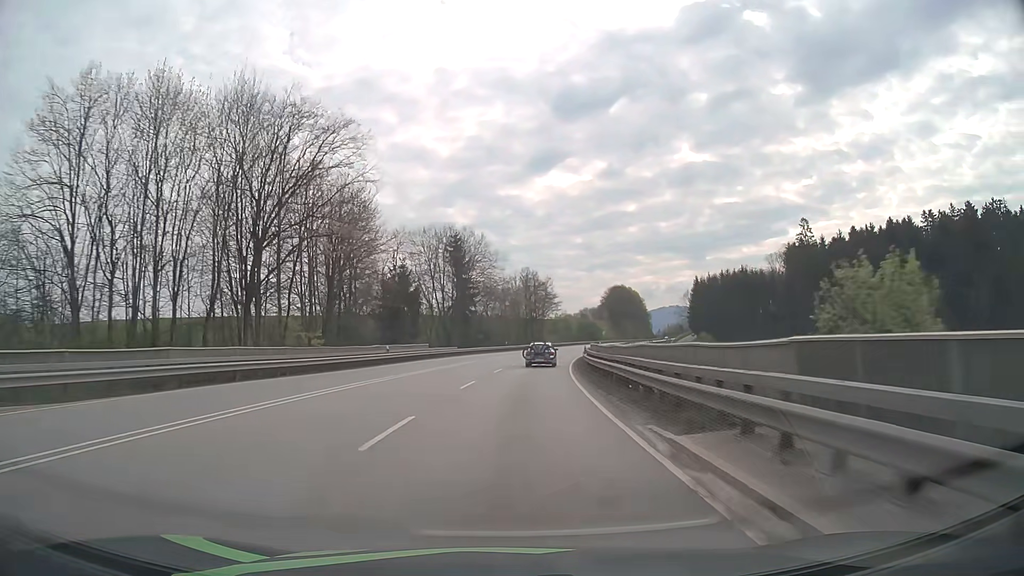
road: primary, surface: asphalt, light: Day
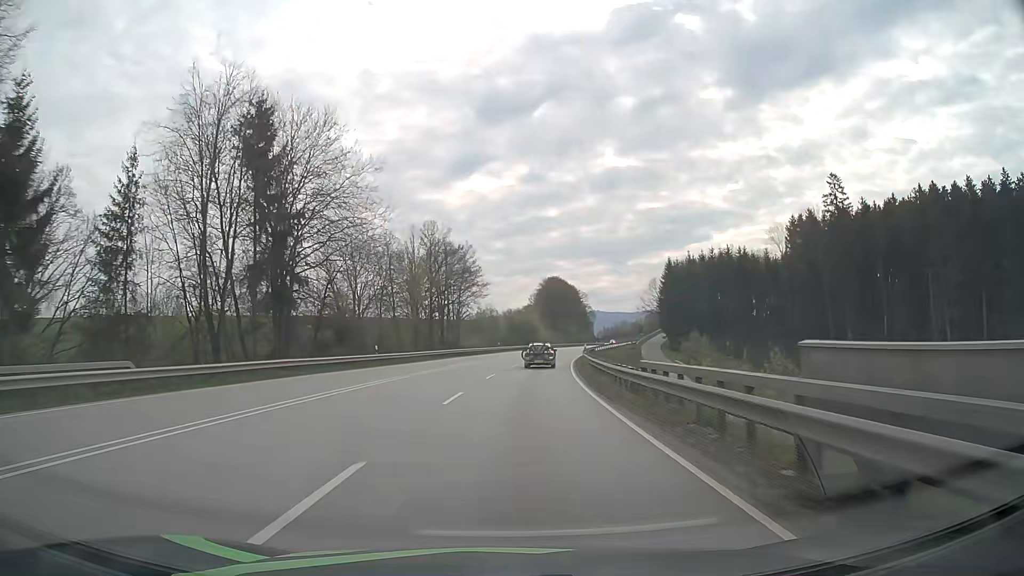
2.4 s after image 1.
(+3.0, +52.4) m; +7°
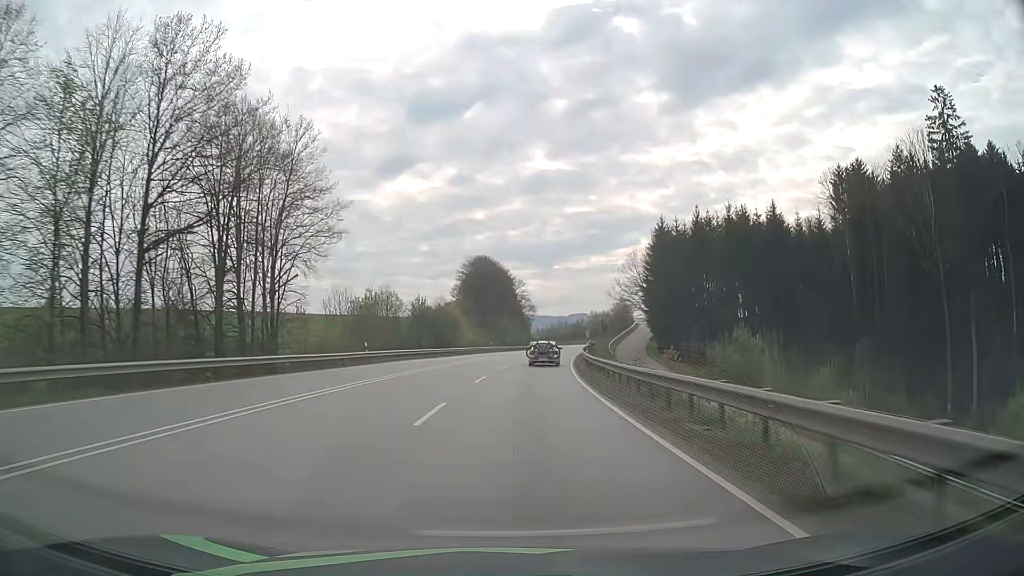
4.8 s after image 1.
(+2.9, +51.9) m; +6°
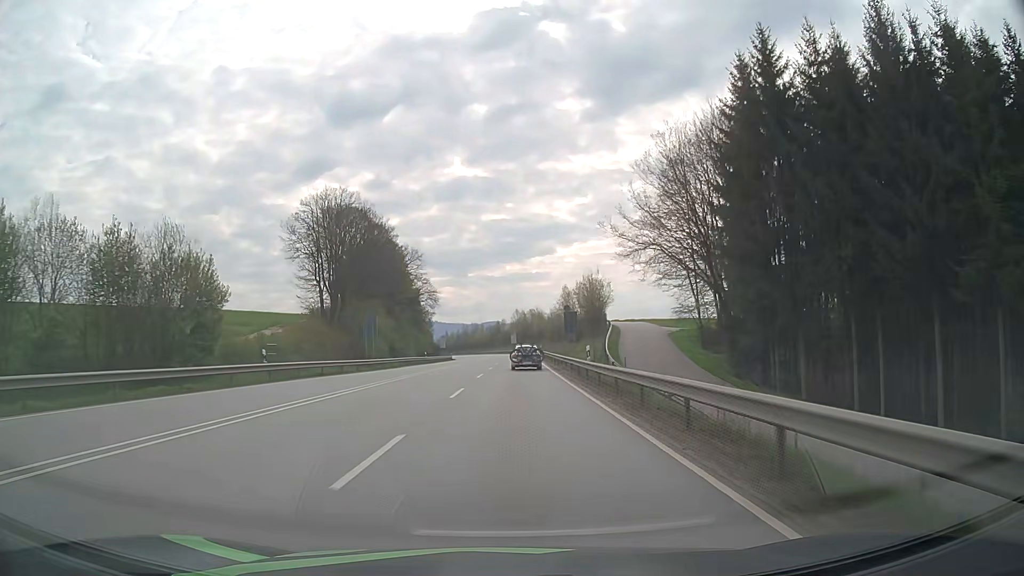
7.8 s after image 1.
(+4.5, +64.0) m; +7°
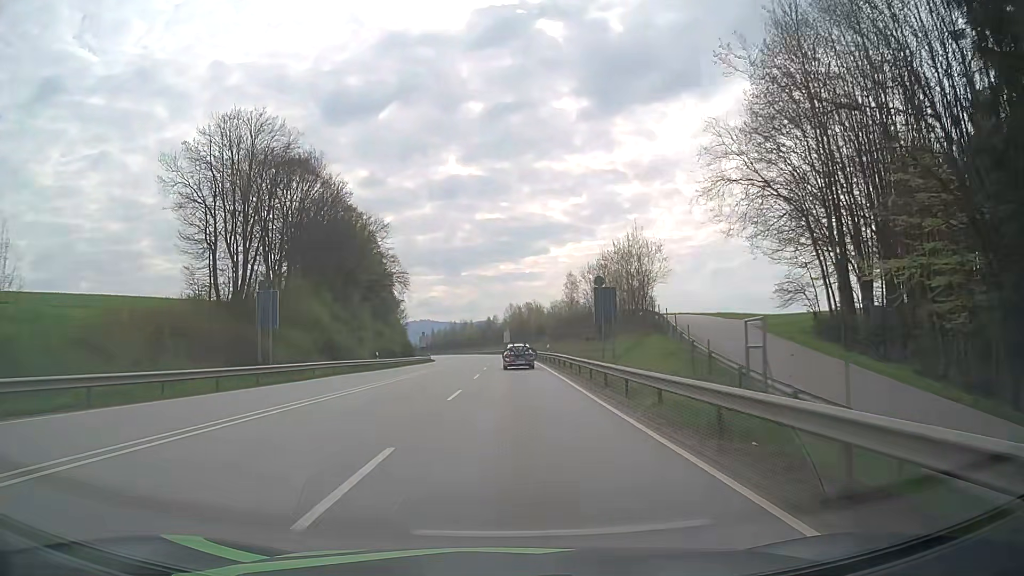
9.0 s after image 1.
(+0.2, +25.4) m; +1°
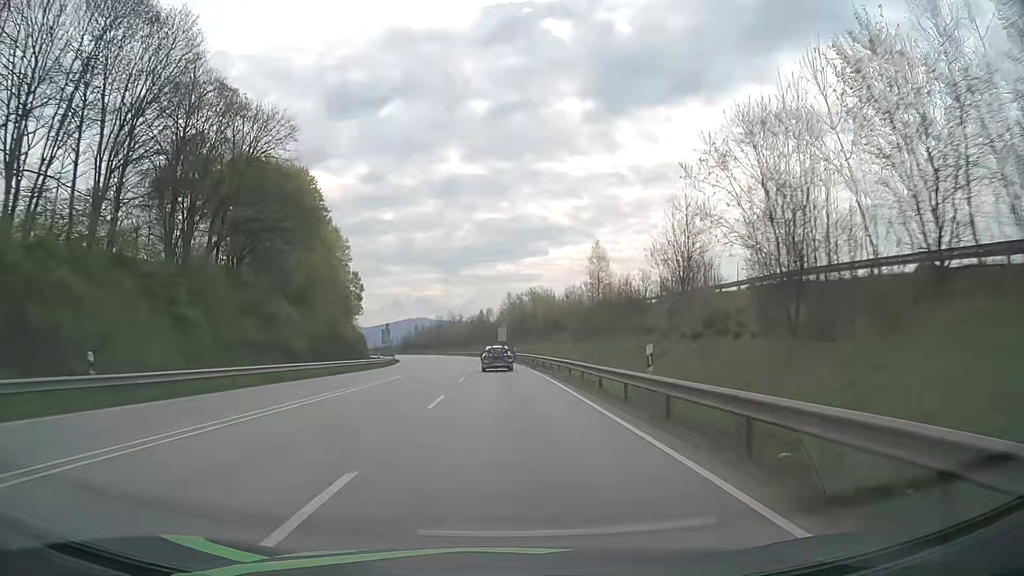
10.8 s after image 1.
(+0.1, +37.8) m; 0°
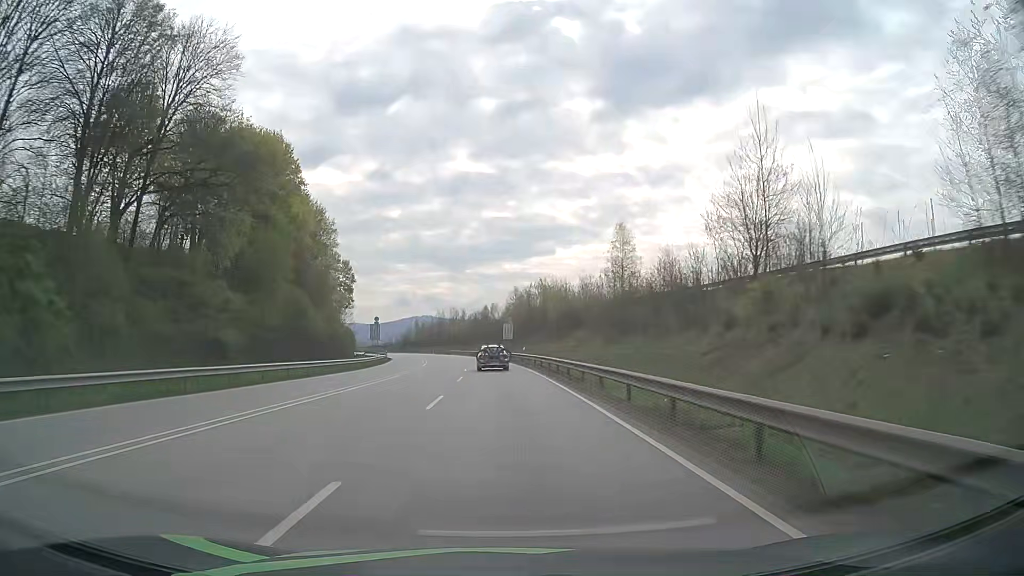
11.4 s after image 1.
(0.0, +12.5) m; 0°
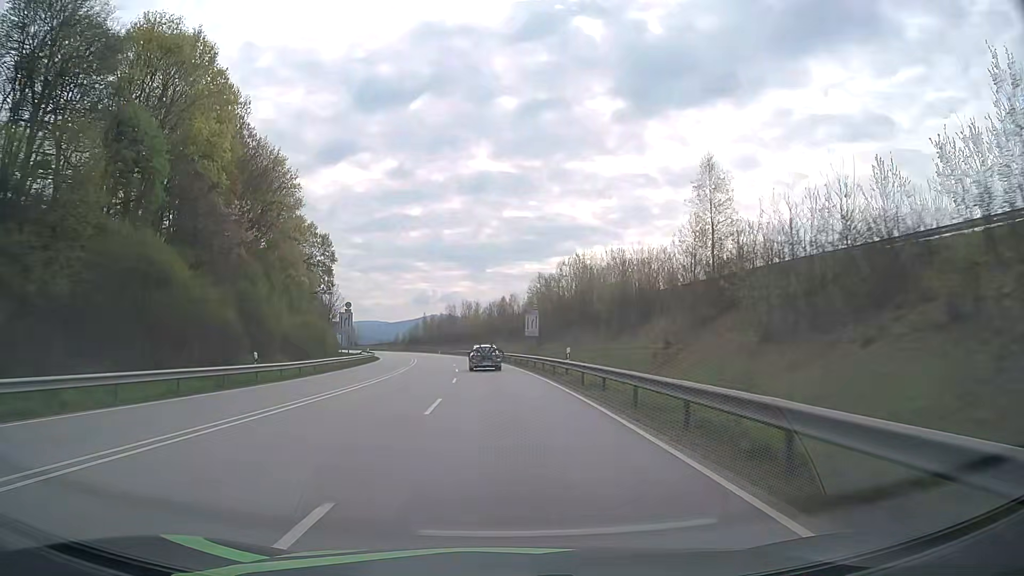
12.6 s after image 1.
(-0.2, +24.9) m; -1°
(0, +10) (0, +20) (-1, +30) (-1, +40) (-2, +50) (-3, +60) (-5, +70) (-6, +80) (-8, +90) (-9, +99) m
